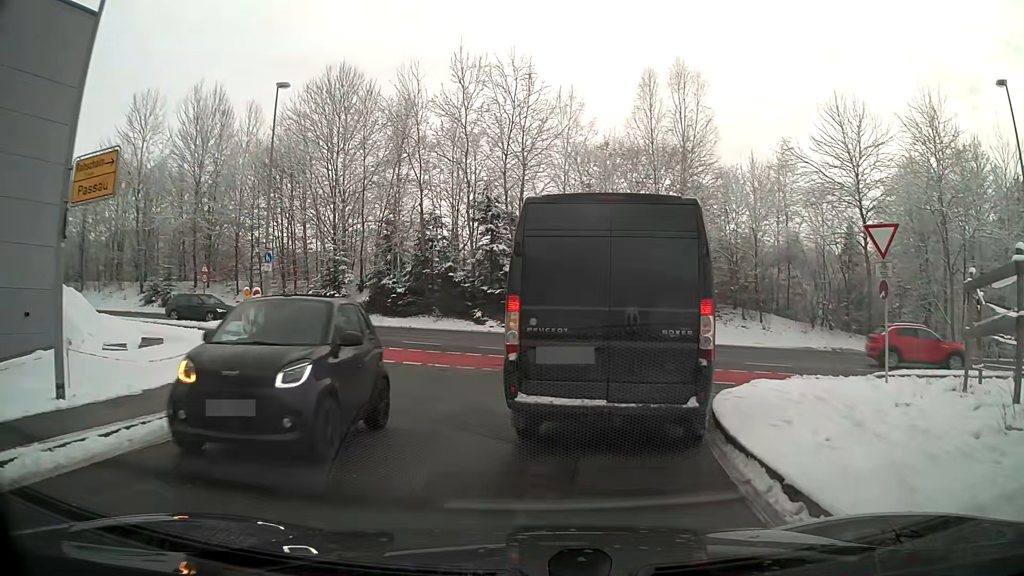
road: residential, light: Day
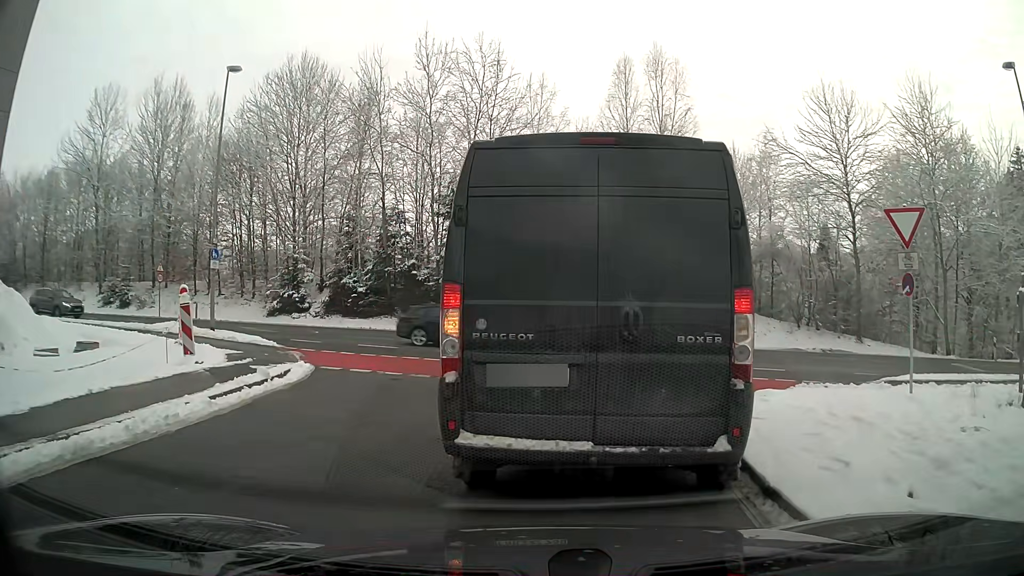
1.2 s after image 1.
(0.0, +2.0) m; +1°
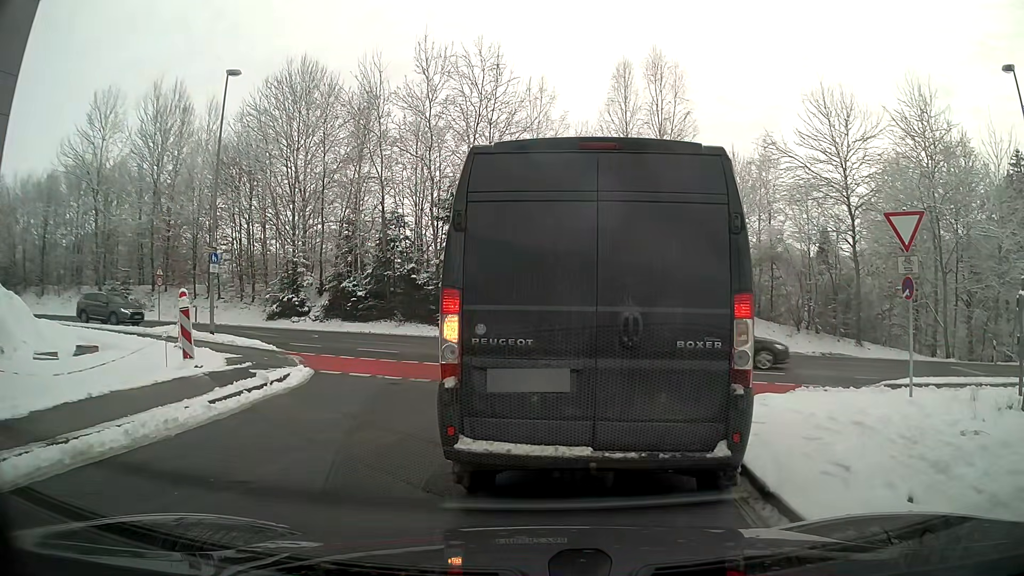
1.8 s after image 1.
(0.0, +0.1) m; 0°
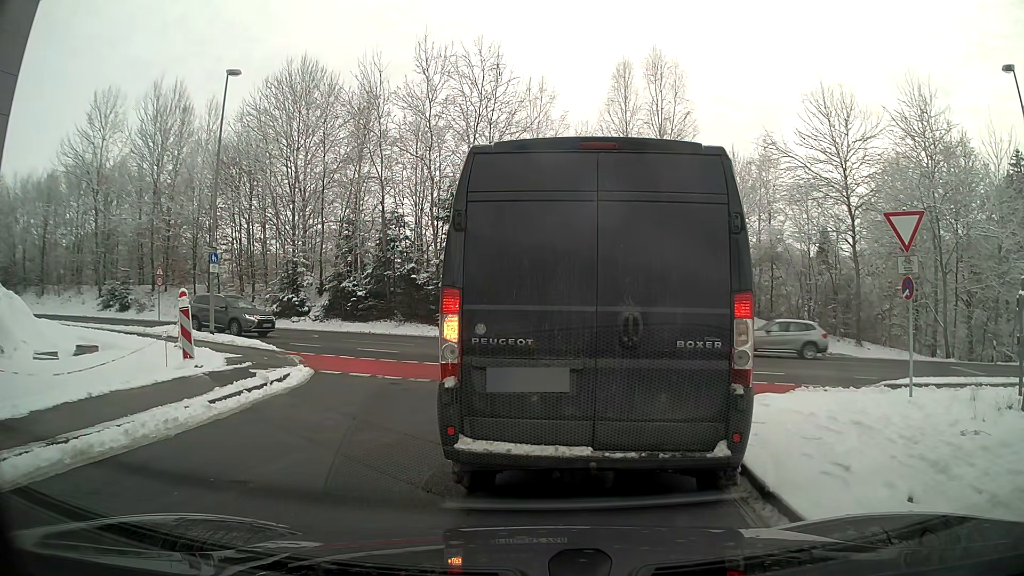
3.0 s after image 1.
(0.0, 0.0) m; 0°
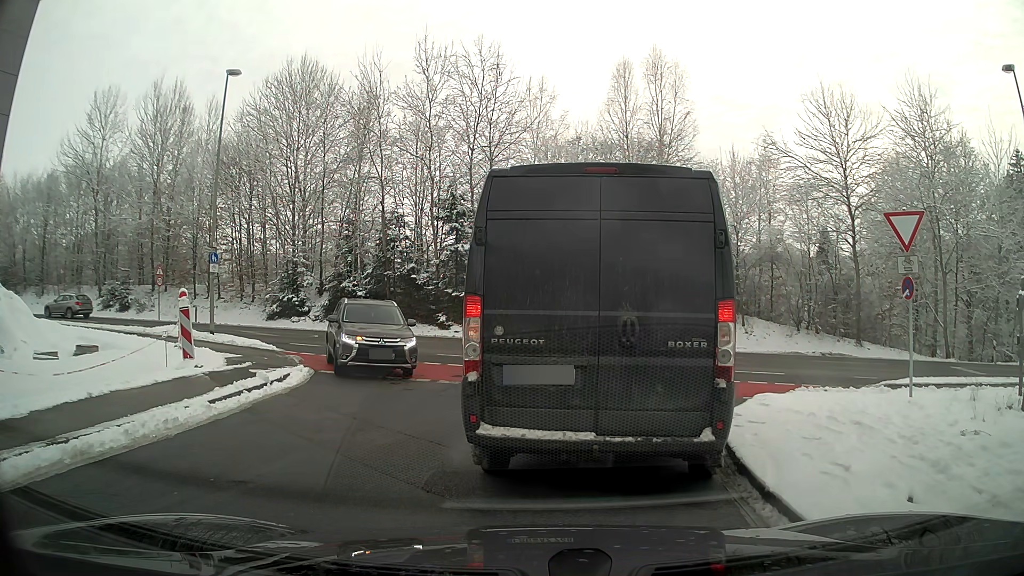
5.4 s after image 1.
(0.0, 0.0) m; 0°
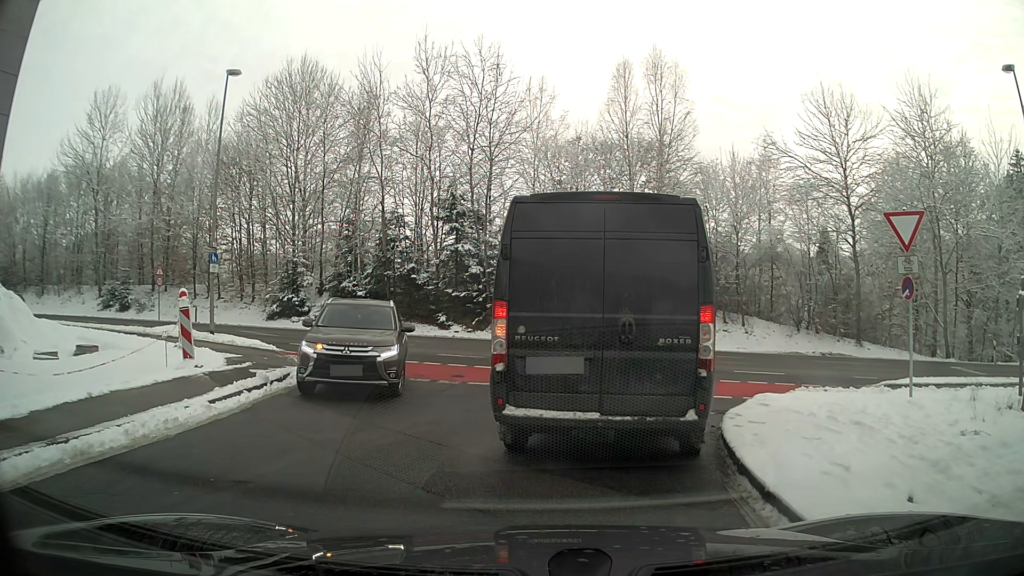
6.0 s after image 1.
(0.0, 0.0) m; 0°
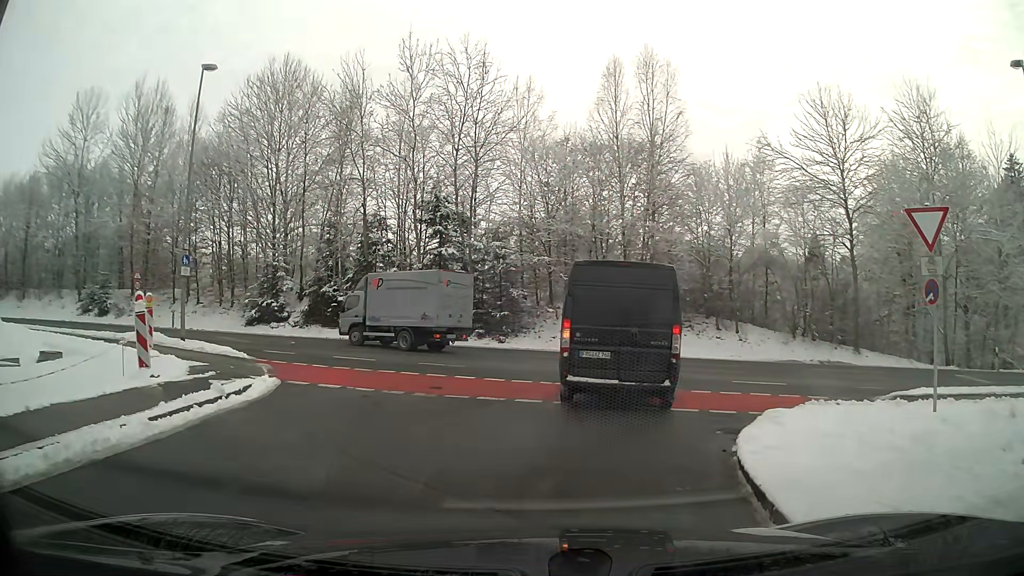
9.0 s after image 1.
(0.0, +1.4) m; +2°
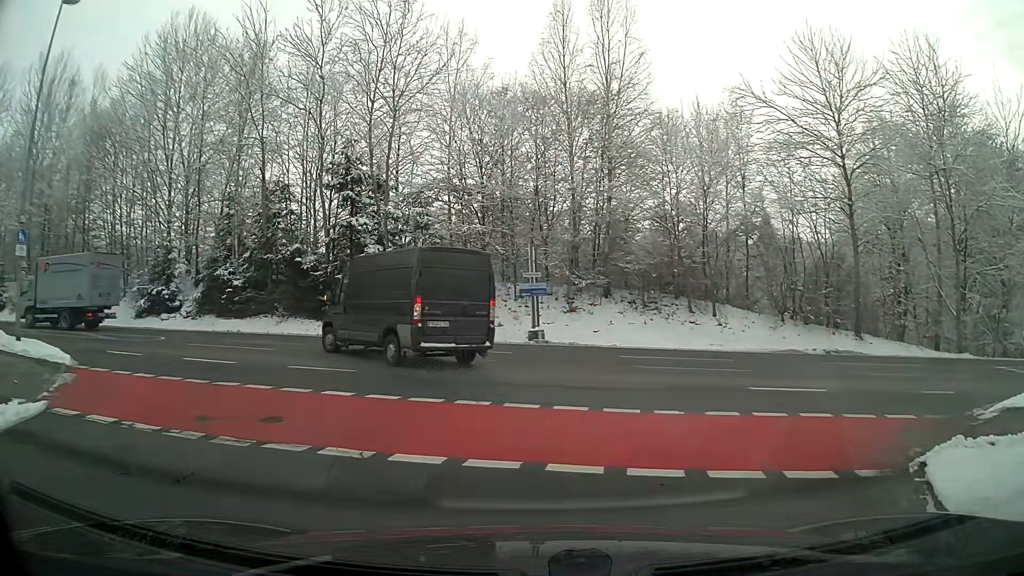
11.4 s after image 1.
(+0.2, +6.3) m; +5°
